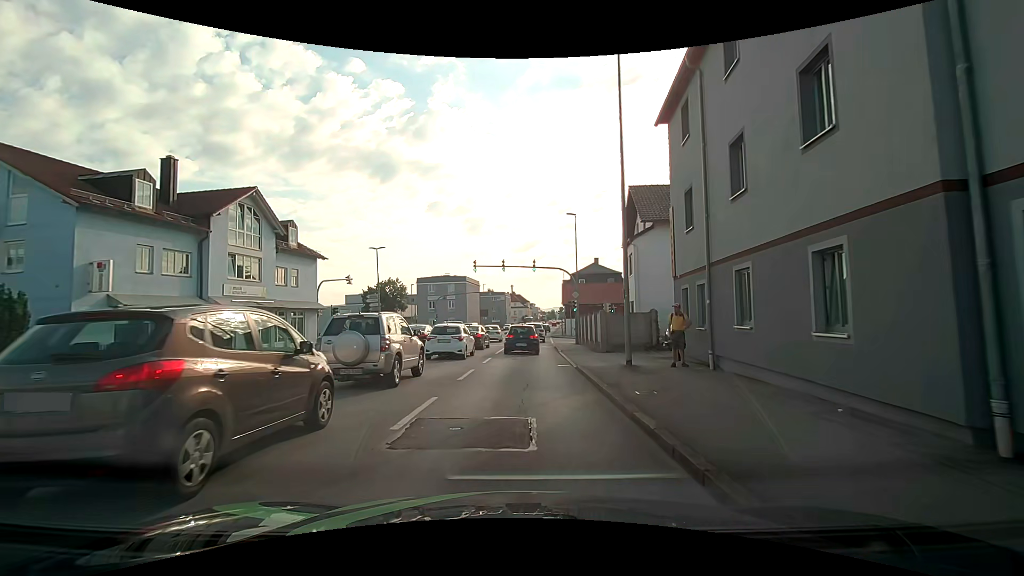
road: tertiary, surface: asphalt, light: Day
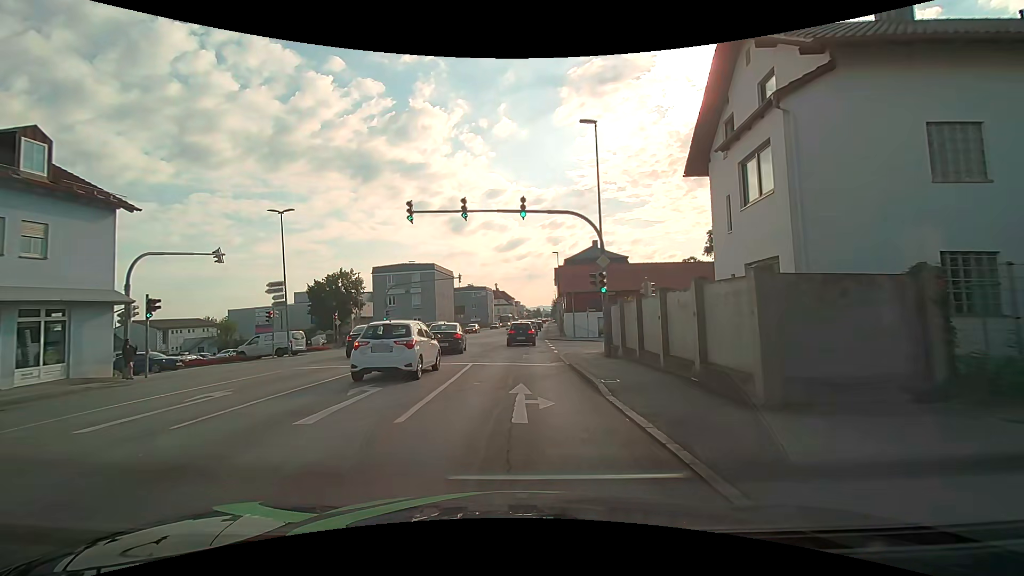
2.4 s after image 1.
(+0.3, +18.1) m; +2°
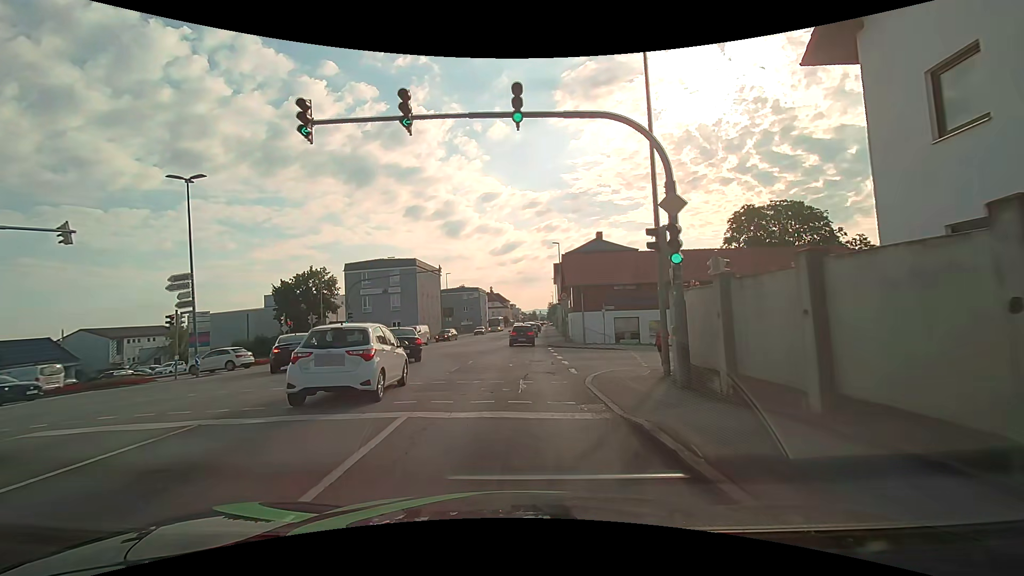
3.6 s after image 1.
(+0.1, +9.5) m; +1°
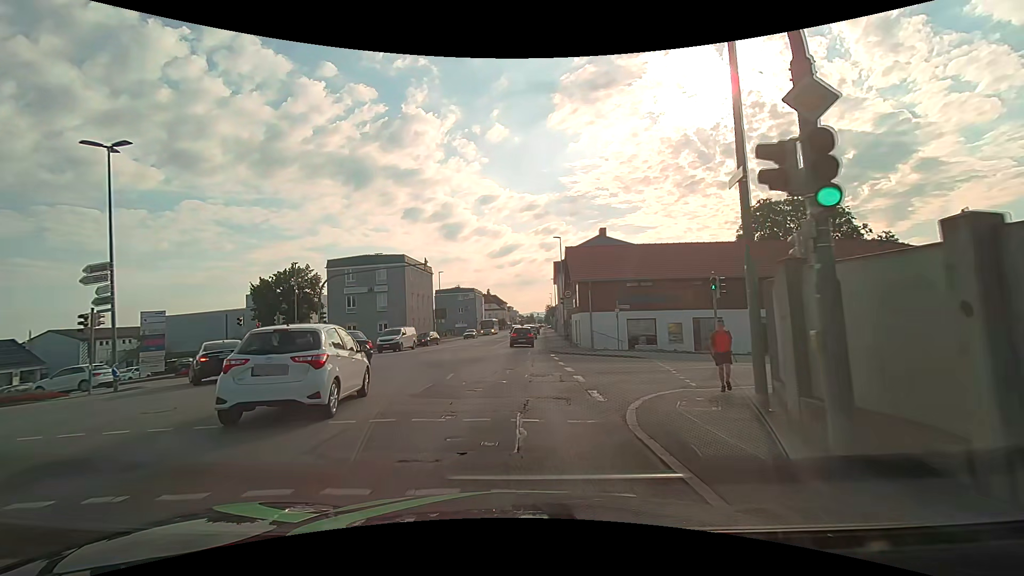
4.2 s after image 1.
(0.0, +4.9) m; 0°
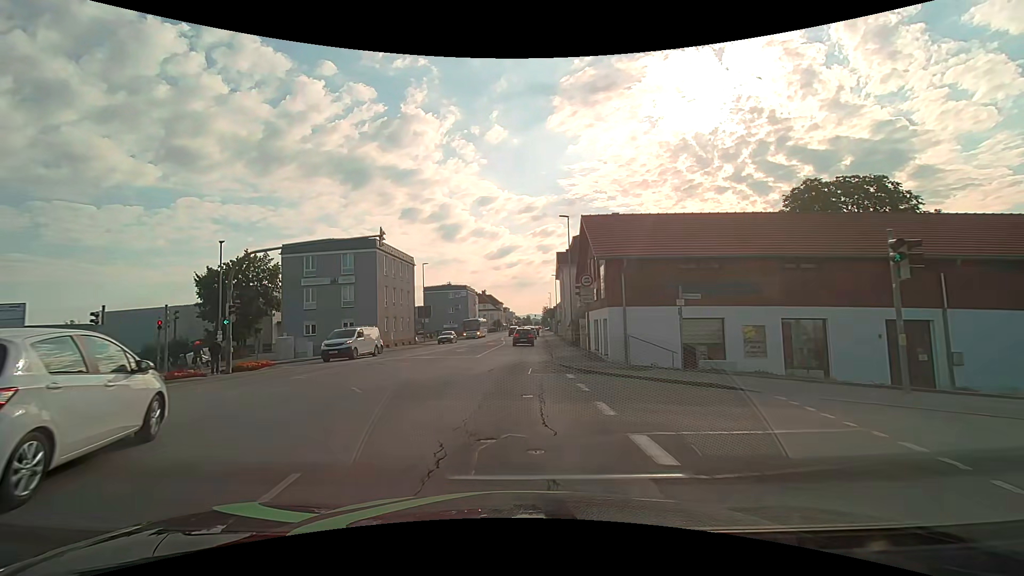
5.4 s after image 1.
(+0.1, +10.3) m; 0°
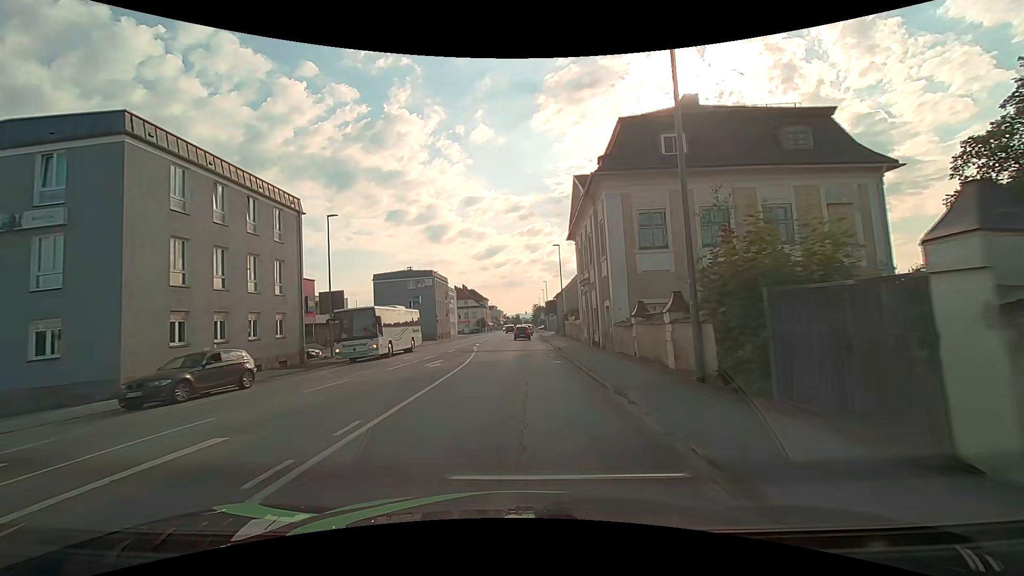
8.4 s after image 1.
(+0.4, +28.7) m; +1°
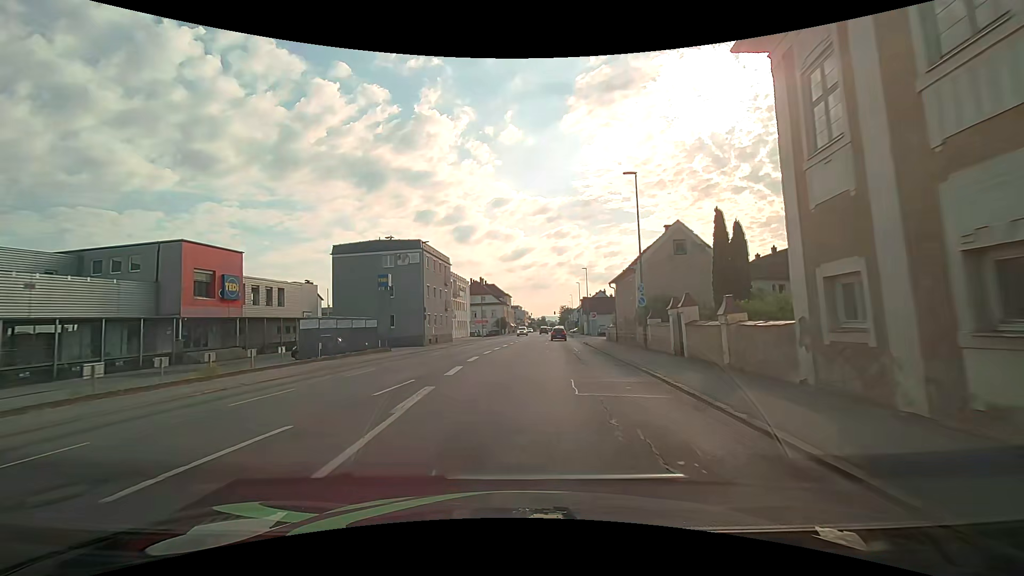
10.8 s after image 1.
(-0.3, +26.4) m; -3°
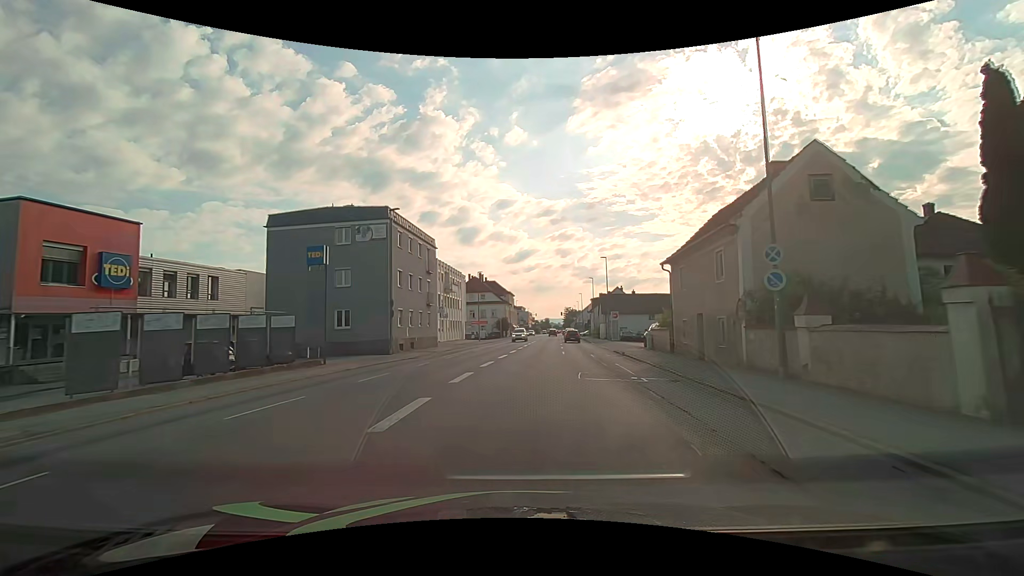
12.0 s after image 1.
(+0.2, +14.0) m; 0°
(0, +10) (+1, +20) (+1, +30) (+2, +40) (+3, +50) (+3, +60) (+4, +70) (+5, +80) (+6, +90) (+7, +100) m
